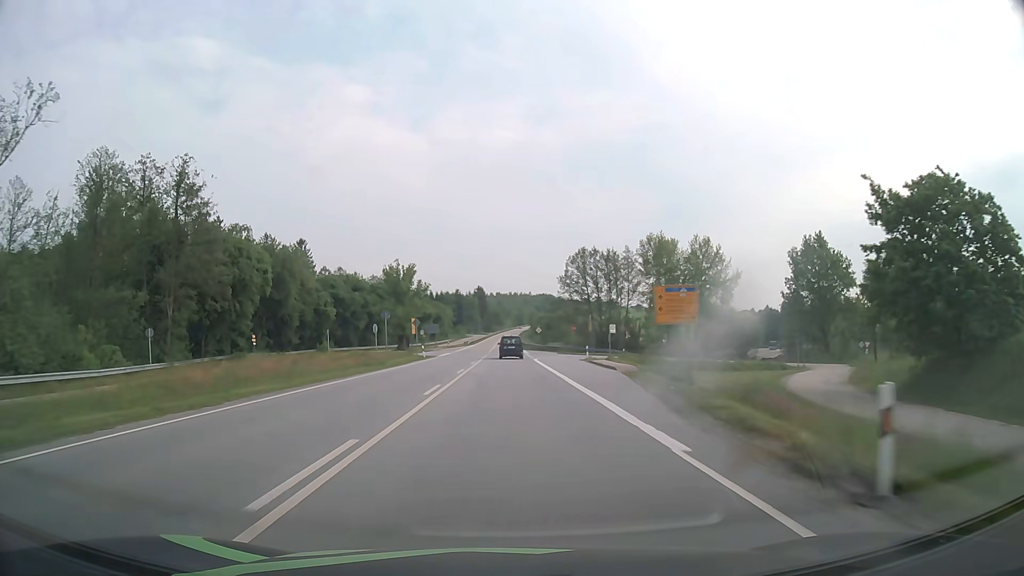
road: primary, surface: asphalt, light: Day
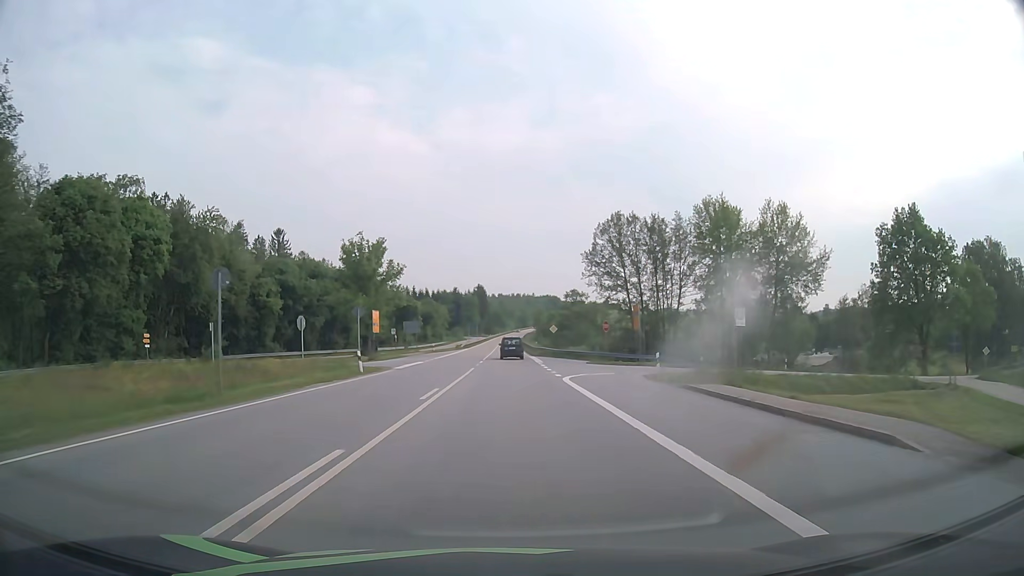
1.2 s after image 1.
(-0.1, +24.9) m; 0°
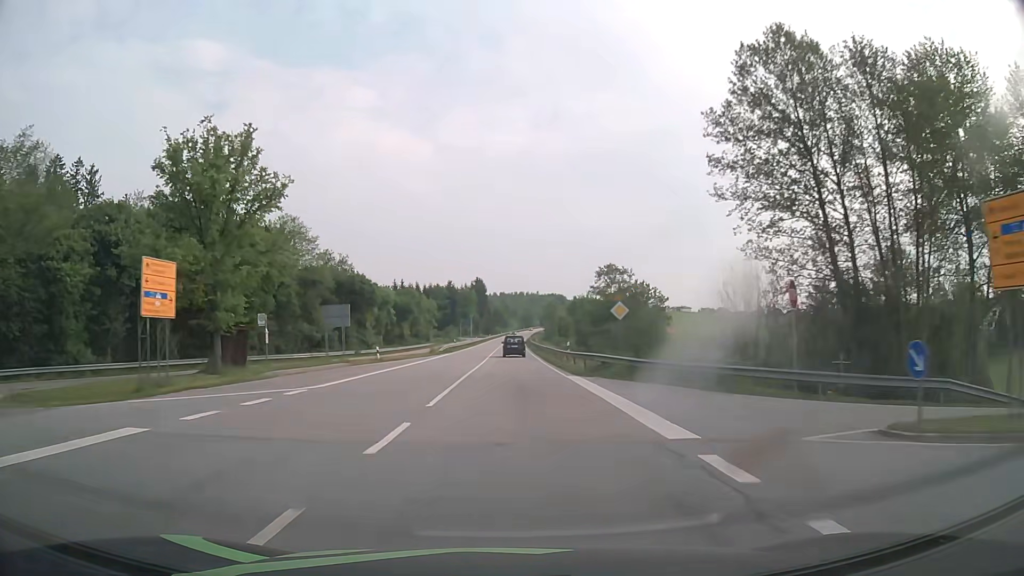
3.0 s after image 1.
(-0.2, +37.4) m; 0°
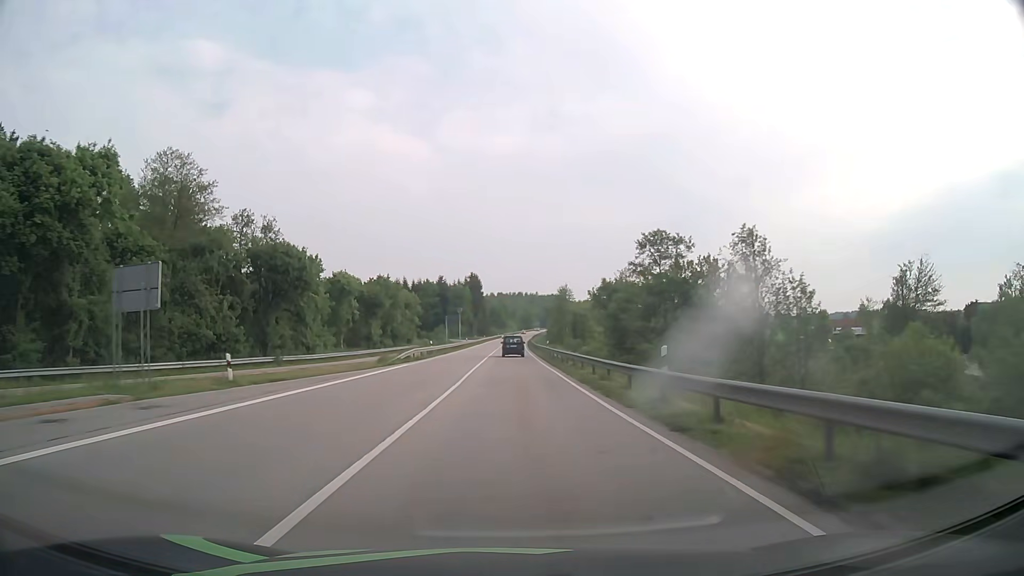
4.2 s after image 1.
(0.0, +25.0) m; 0°
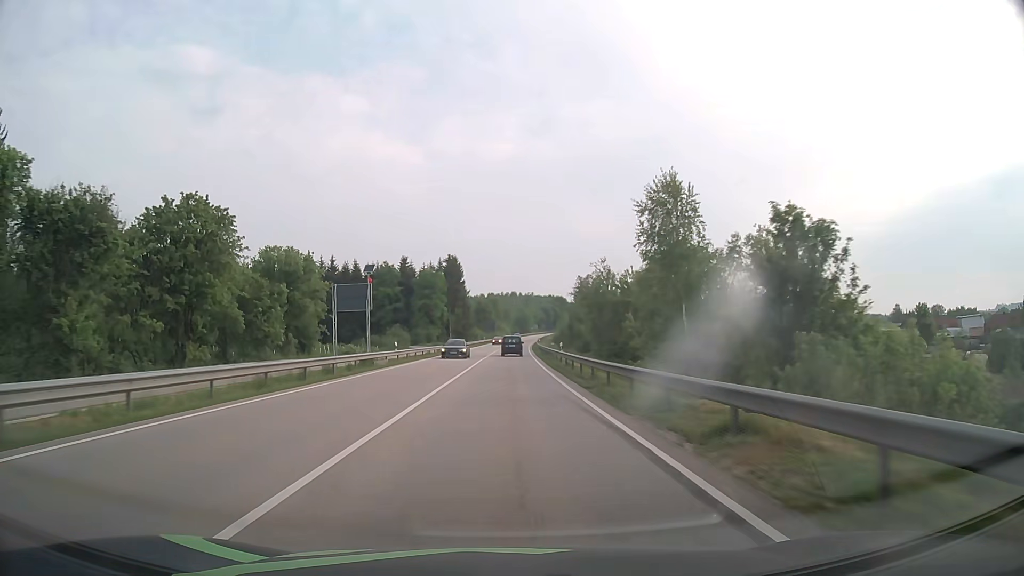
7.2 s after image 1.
(+0.2, +62.3) m; +1°
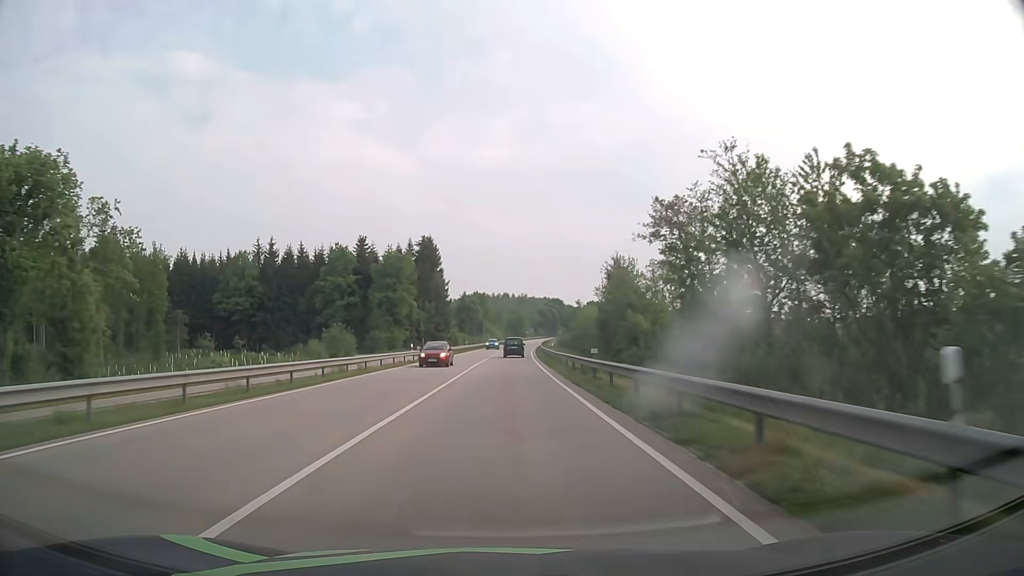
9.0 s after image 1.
(+0.1, +37.4) m; +1°
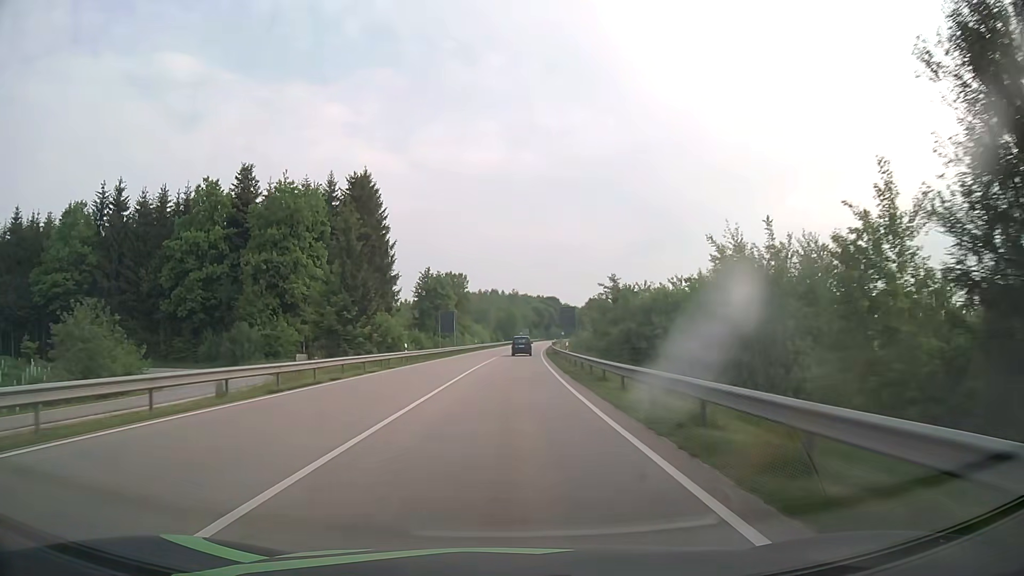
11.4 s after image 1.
(+0.4, +49.8) m; +1°
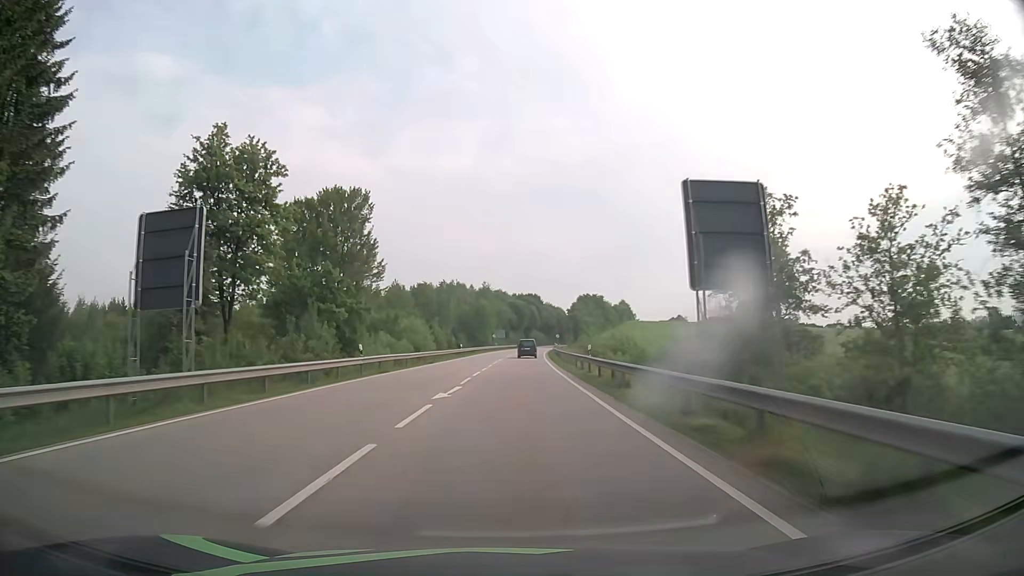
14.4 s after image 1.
(+1.2, +62.3) m; +3°
(0, +10) (0, +20) (0, +30) (0, +40) (+1, +50) (+1, +60) (+2, +70) (+2, +80) (+3, +90) (+3, +100) m
